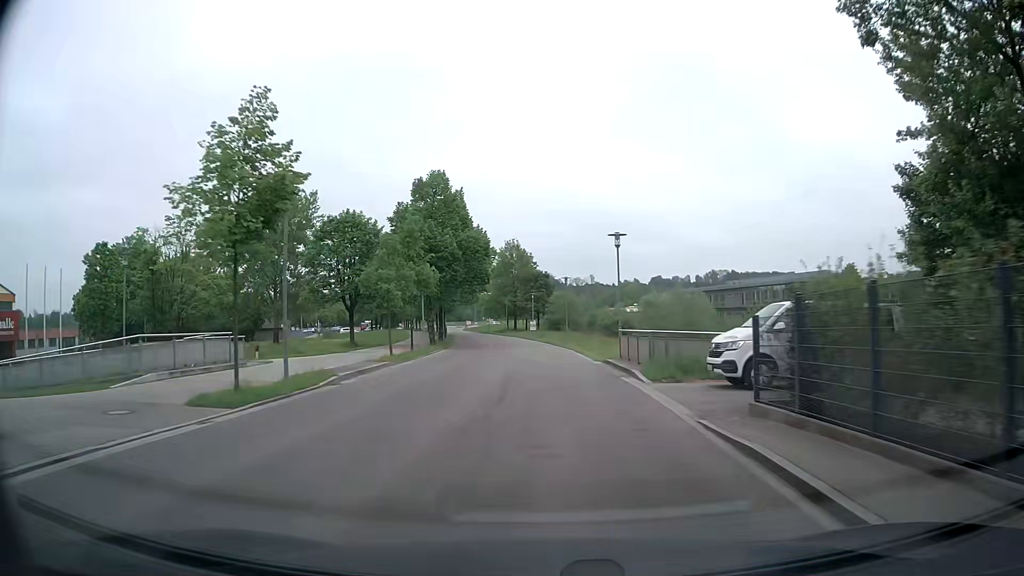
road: tertiary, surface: asphalt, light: Day
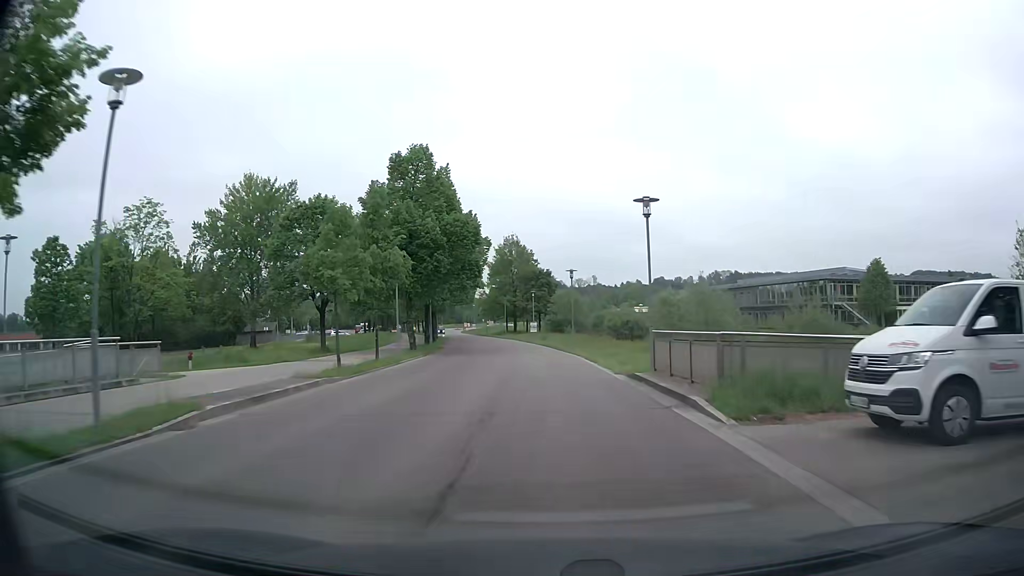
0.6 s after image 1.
(0.0, +7.4) m; 0°
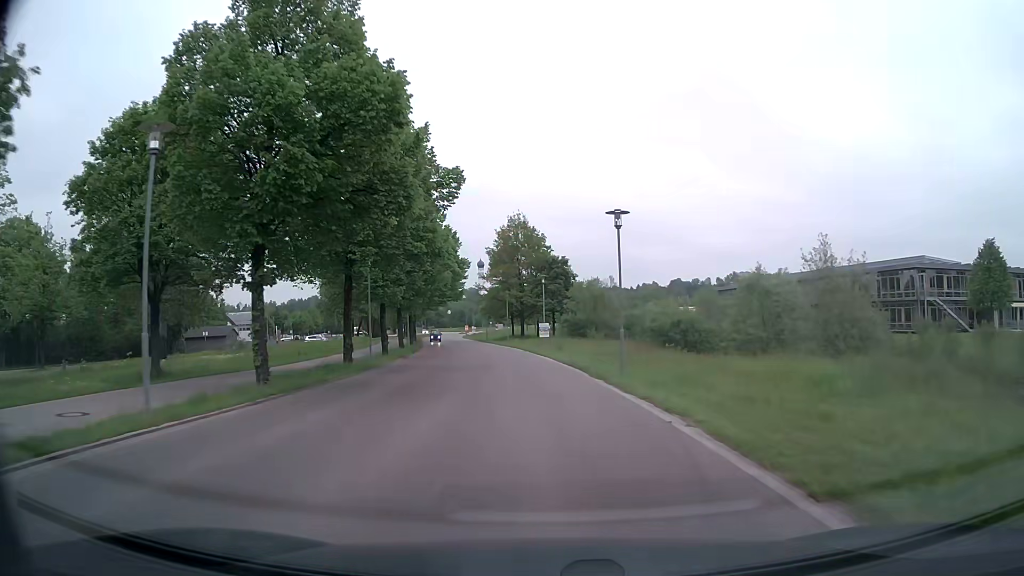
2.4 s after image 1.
(-0.1, +22.0) m; -1°
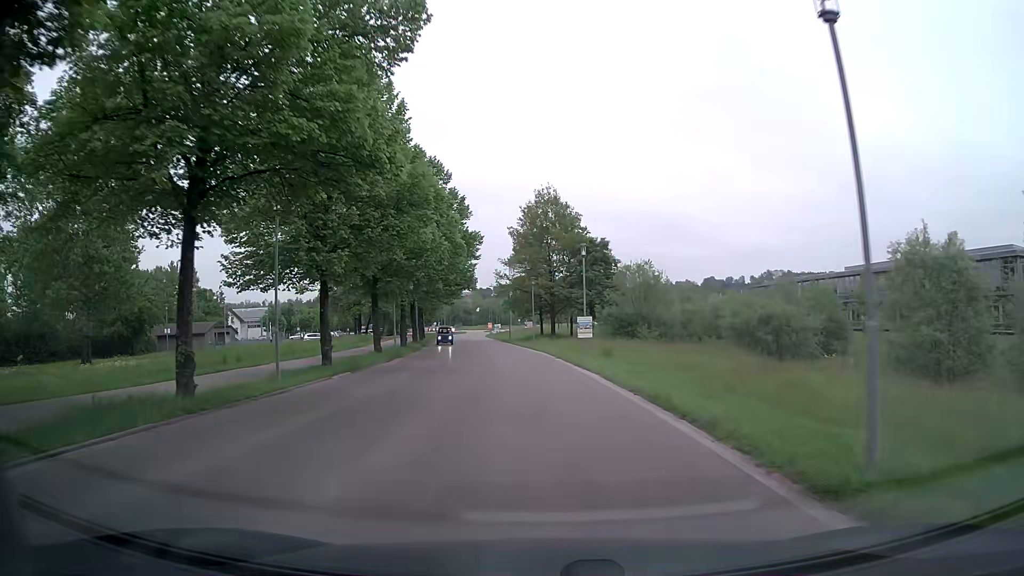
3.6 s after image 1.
(-0.4, +14.5) m; -3°
(0, +10) (-1, +20) (-1, +30) (-2, +40) (-3, +50) (-5, +60) (-6, +70) (-8, +80) (-9, +89) (-10, +99) m
